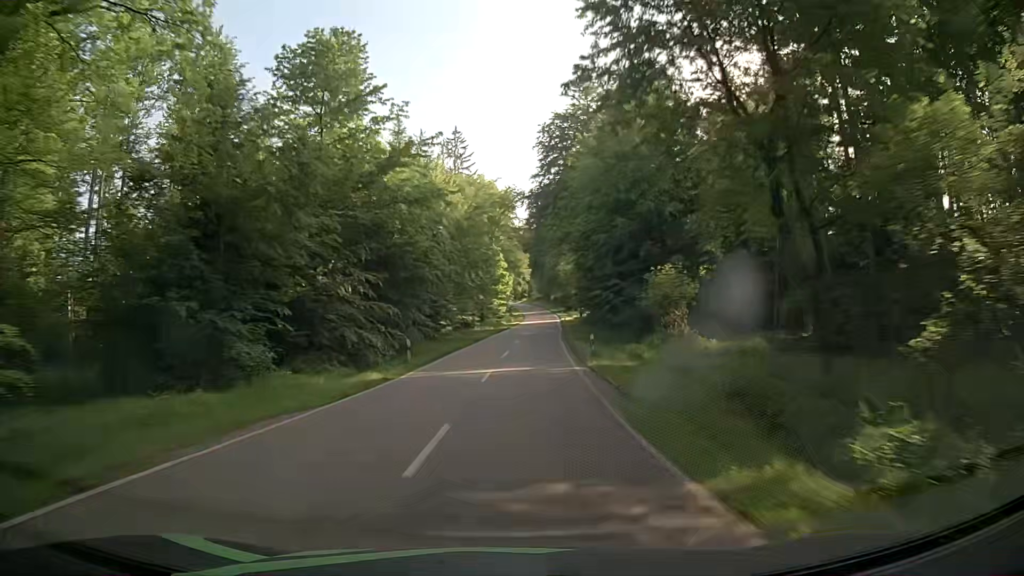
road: tertiary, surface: asphalt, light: Day
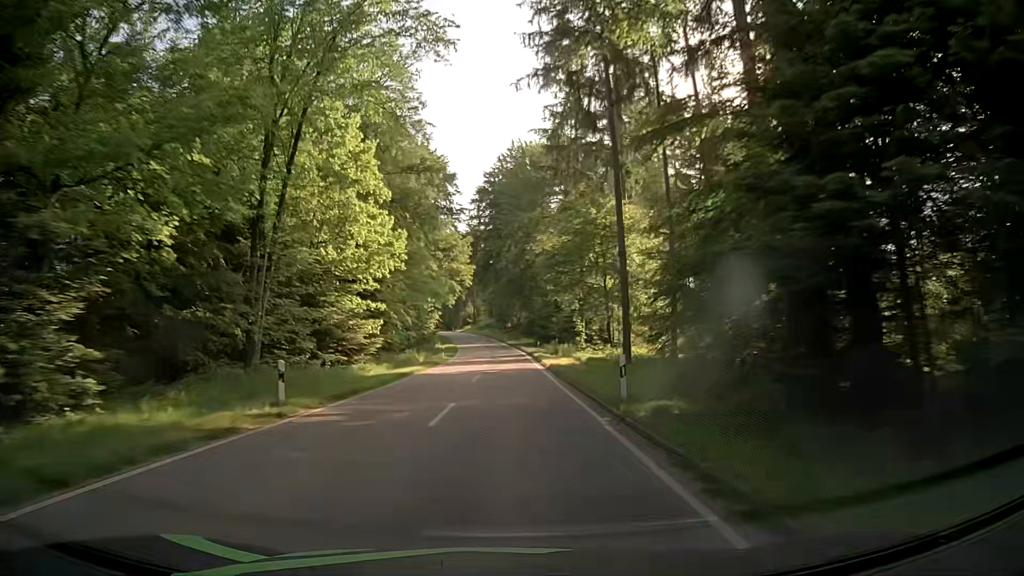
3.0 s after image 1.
(+3.3, +67.8) m; +4°
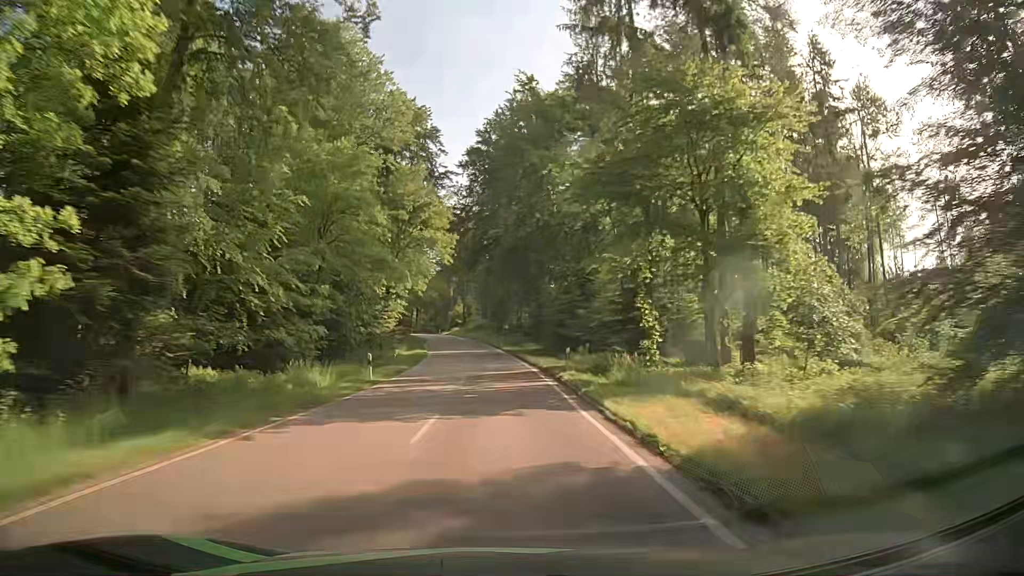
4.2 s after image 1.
(+0.1, +26.3) m; 0°
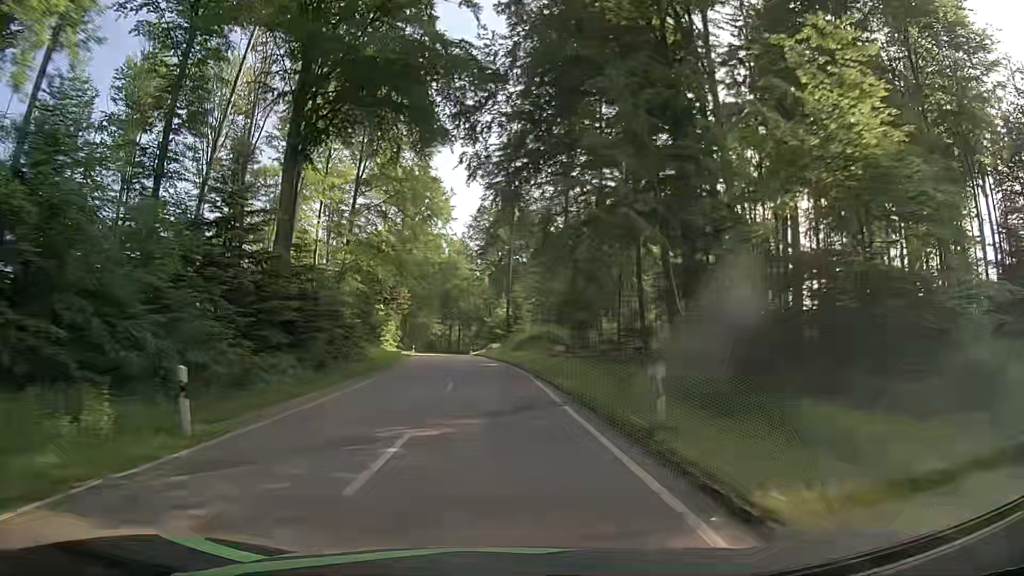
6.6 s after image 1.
(-1.8, +51.5) m; -5°
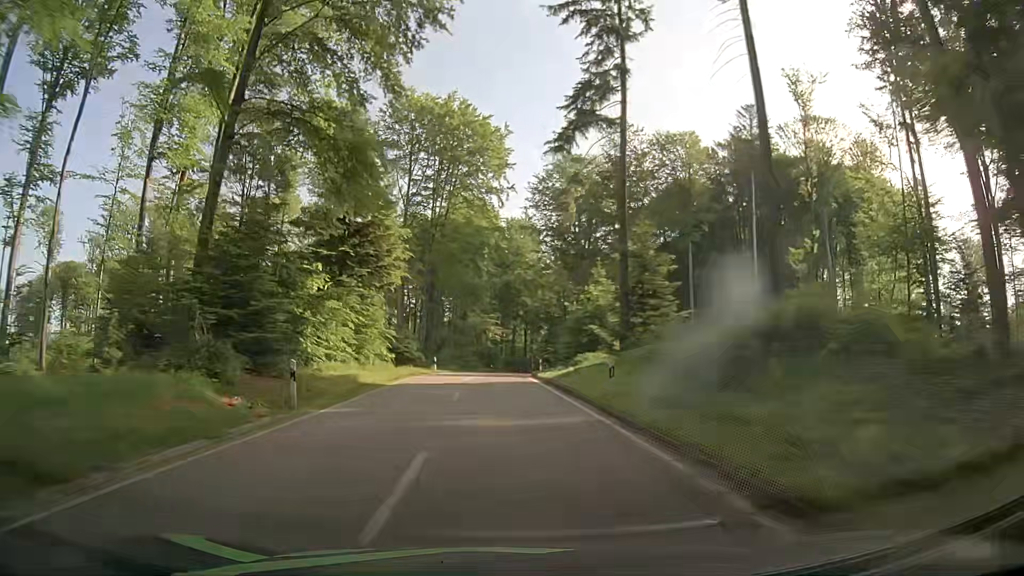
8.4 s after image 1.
(-2.0, +37.6) m; -6°
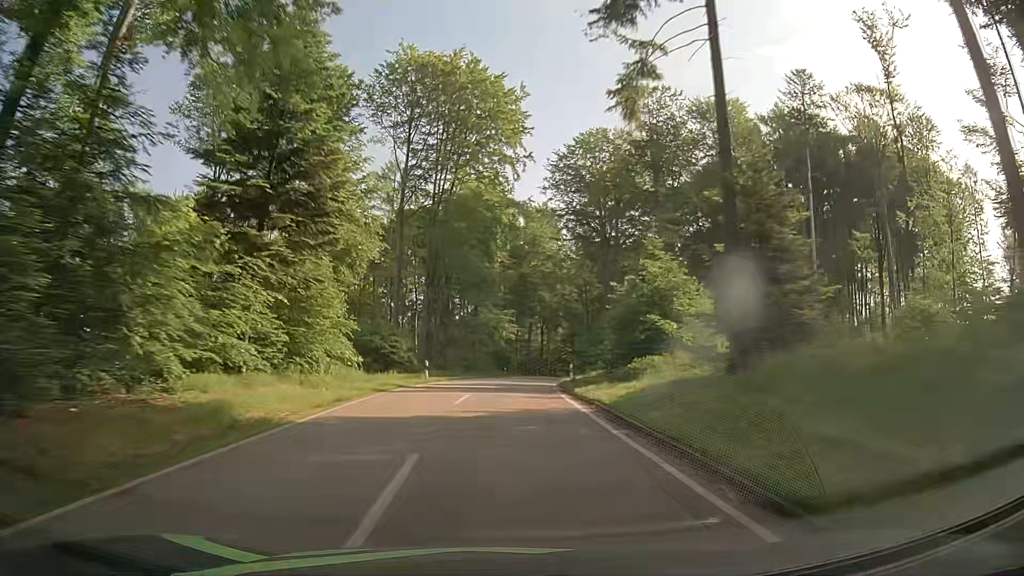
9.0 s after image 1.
(-0.1, +12.4) m; -1°
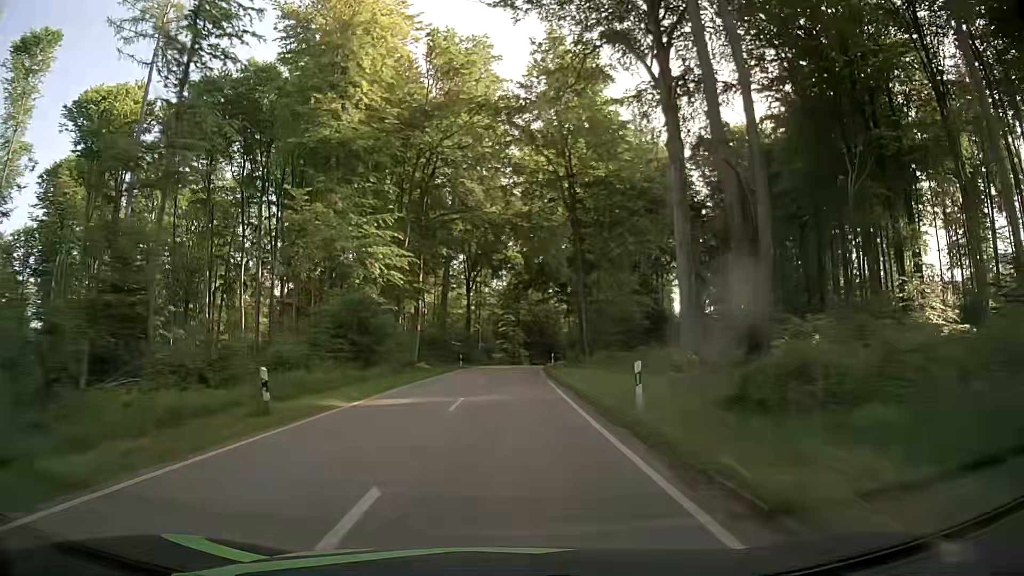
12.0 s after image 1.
(+3.3, +62.1) m; +6°
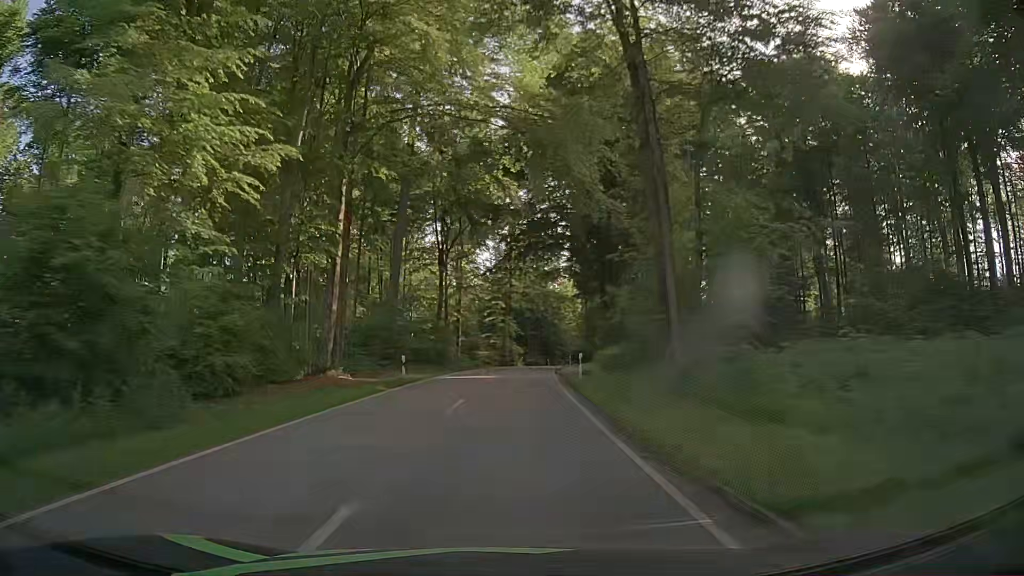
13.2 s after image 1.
(+0.1, +25.3) m; +1°
(0, +10) (0, +20) (0, +30) (+1, +40) (+2, +50) (+3, +60) (+4, +70) (+6, +80) (+8, +89) (+11, +99) m
